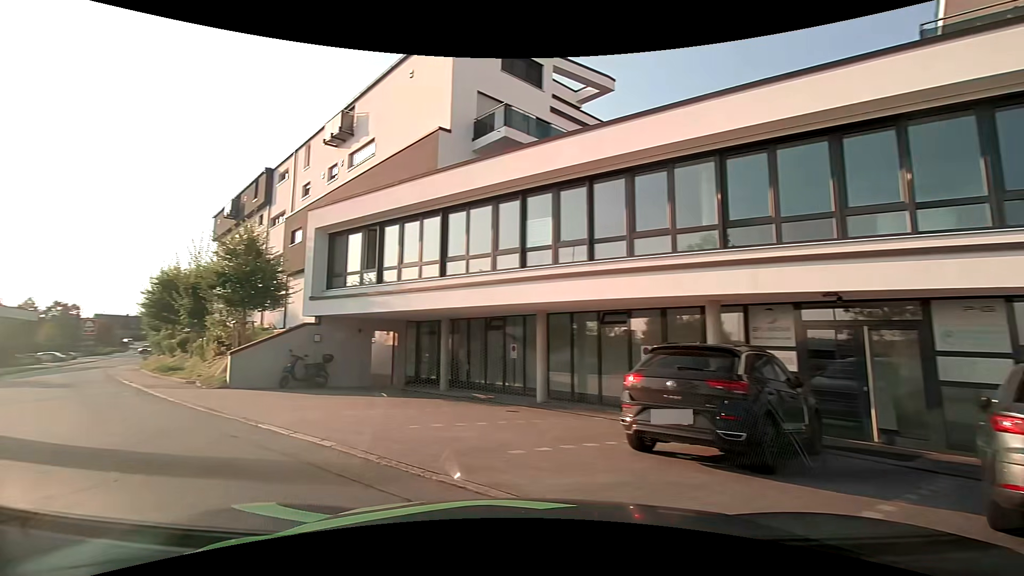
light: Day
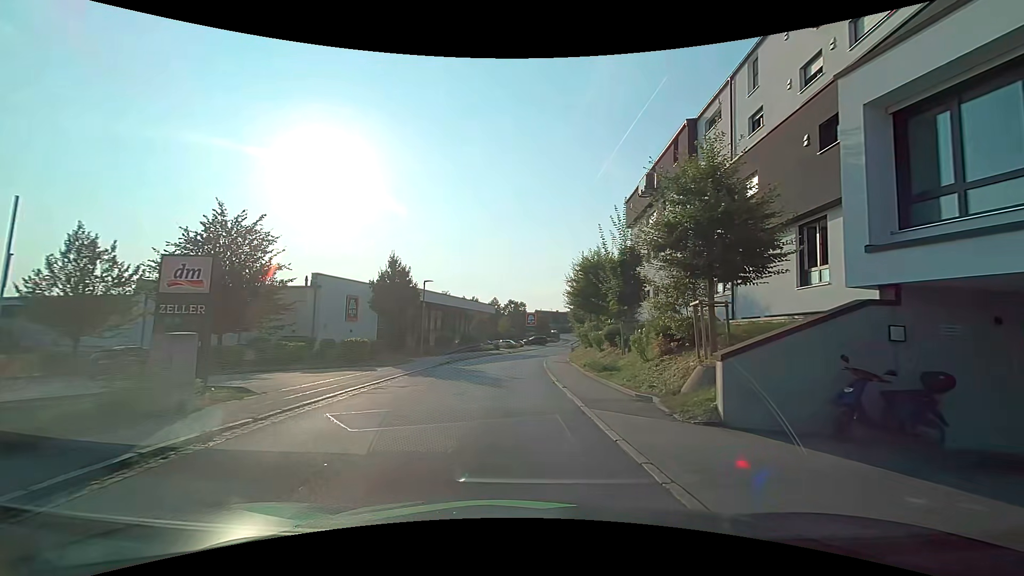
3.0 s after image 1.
(-5.2, +8.9) m; -42°
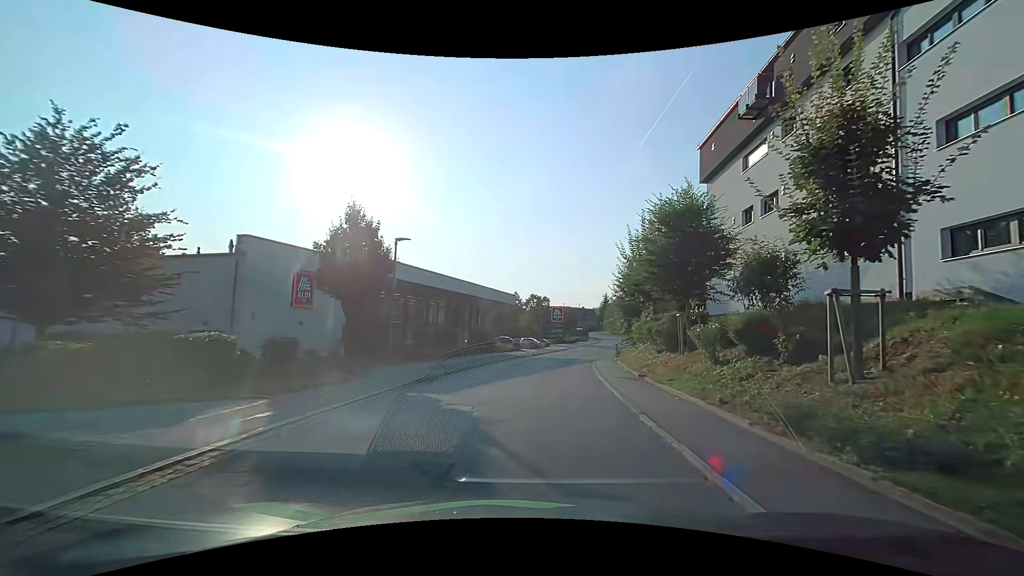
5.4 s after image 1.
(-0.6, +13.4) m; -1°
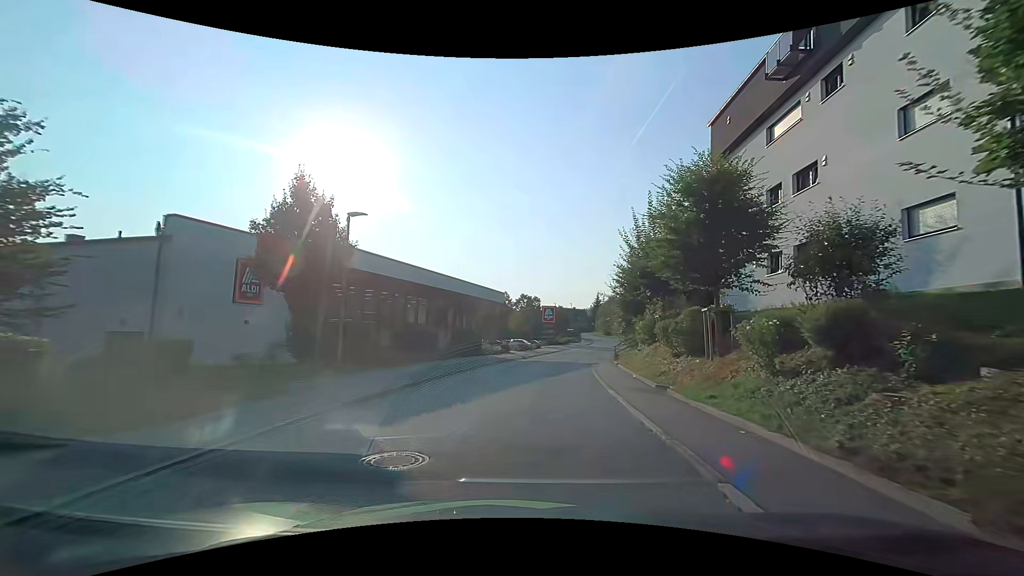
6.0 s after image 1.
(-0.1, +4.2) m; 0°
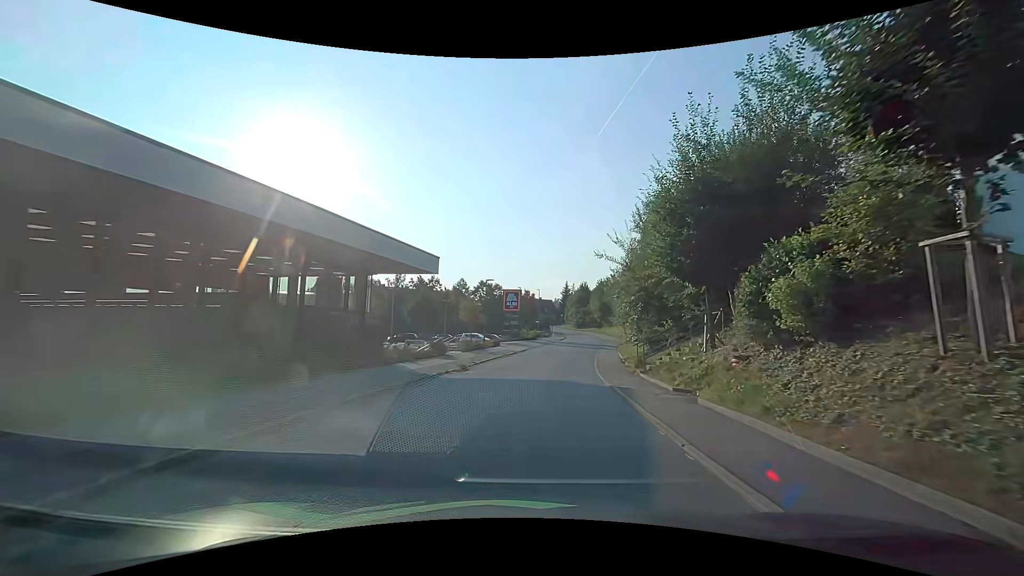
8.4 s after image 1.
(+0.7, +19.1) m; +3°
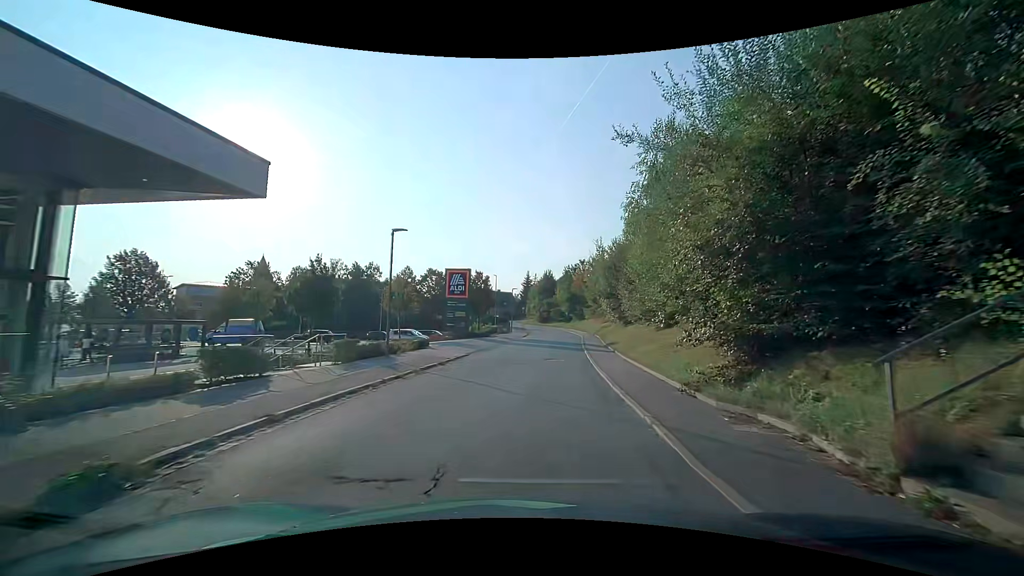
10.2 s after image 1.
(+0.9, +16.0) m; +6°
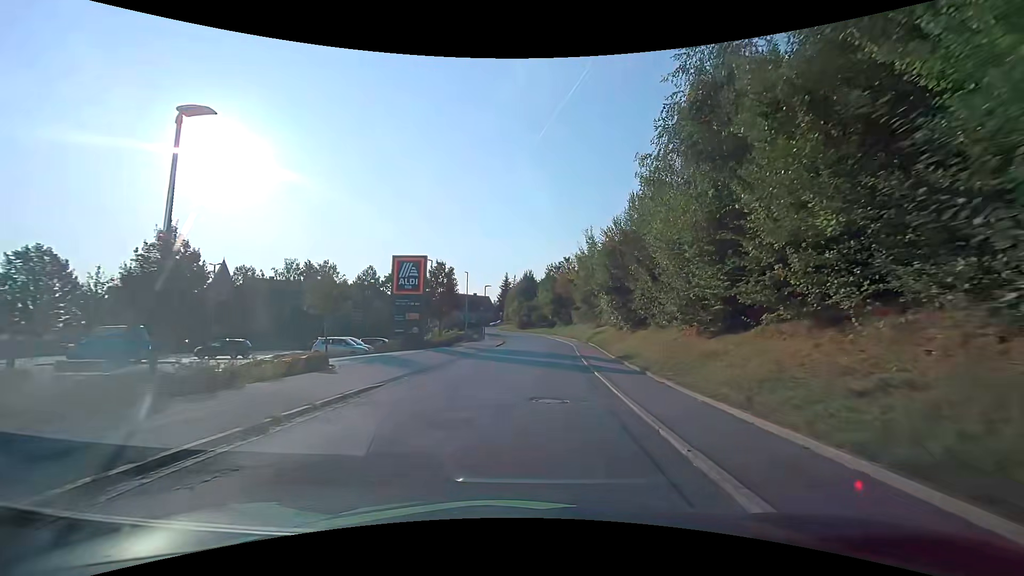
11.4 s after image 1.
(+0.2, +10.9) m; +2°
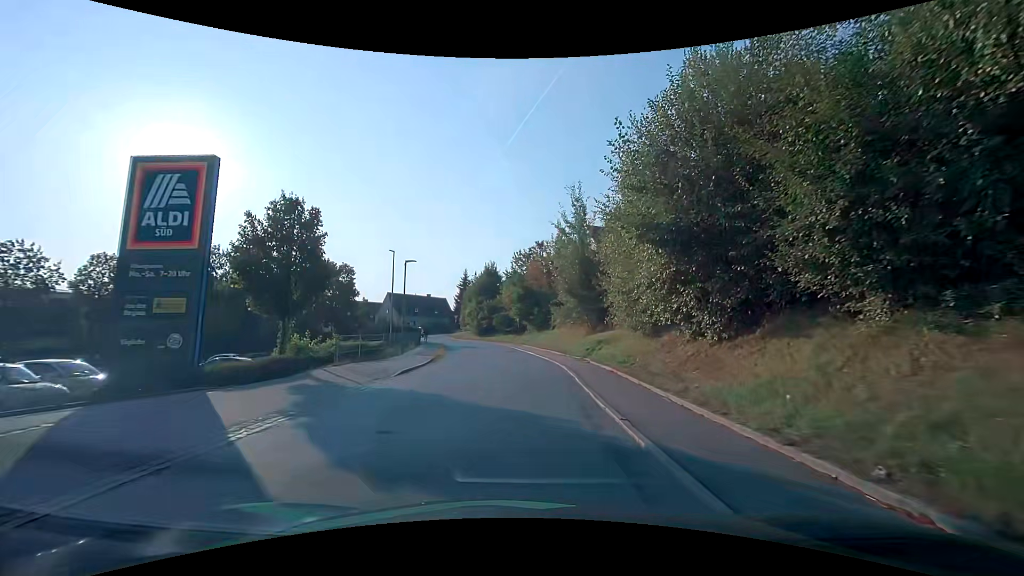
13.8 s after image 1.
(+0.6, +19.2) m; +4°
(0, +10) (0, +20) (-1, +30) (-2, +40) (-4, +50) (-8, +59) (-12, +68) (-17, +77) (-25, +83) (-35, +81) m
